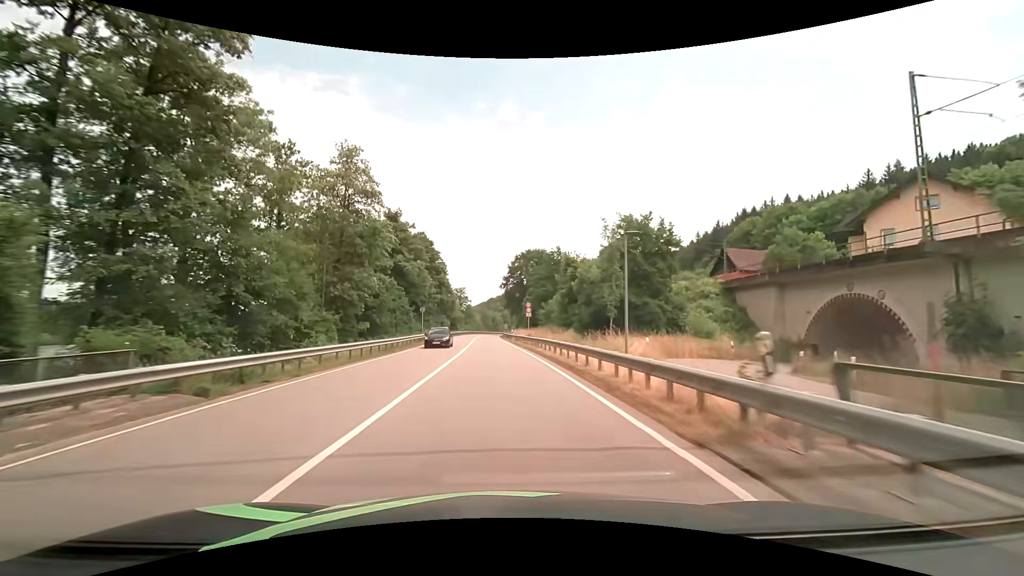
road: primary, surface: asphalt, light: Day
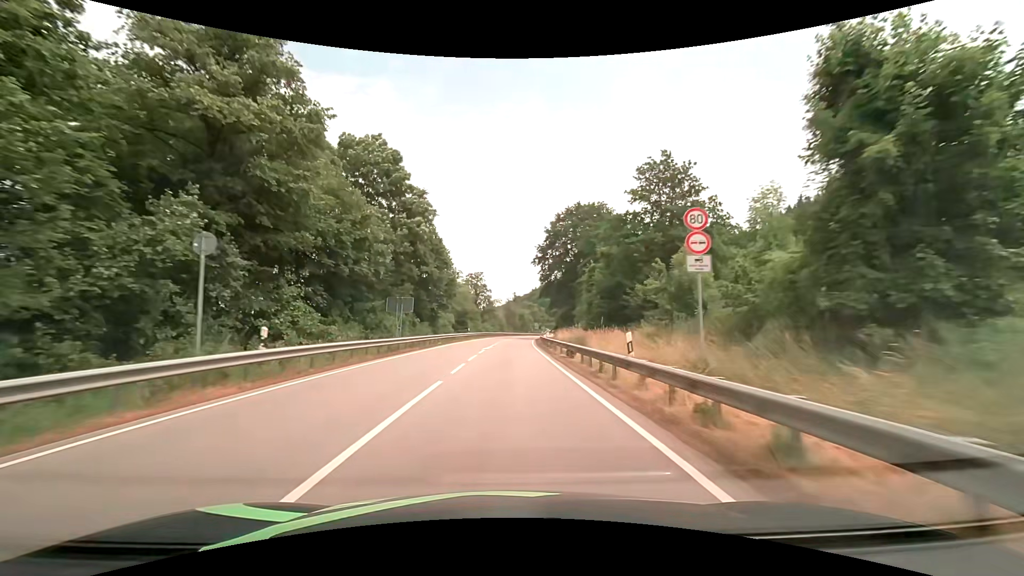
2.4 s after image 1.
(-1.9, +46.0) m; -4°
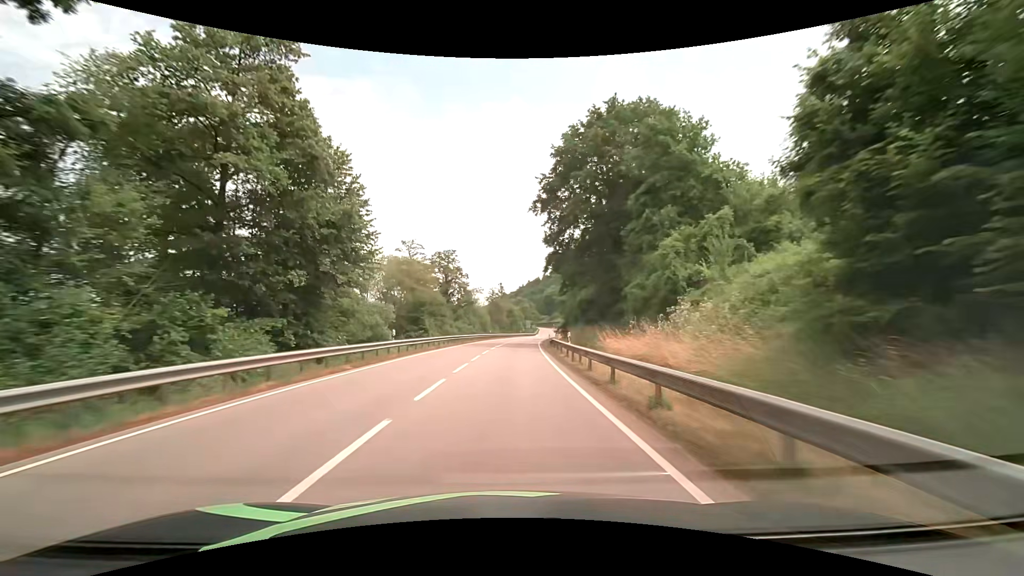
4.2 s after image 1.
(+0.4, +34.8) m; +1°
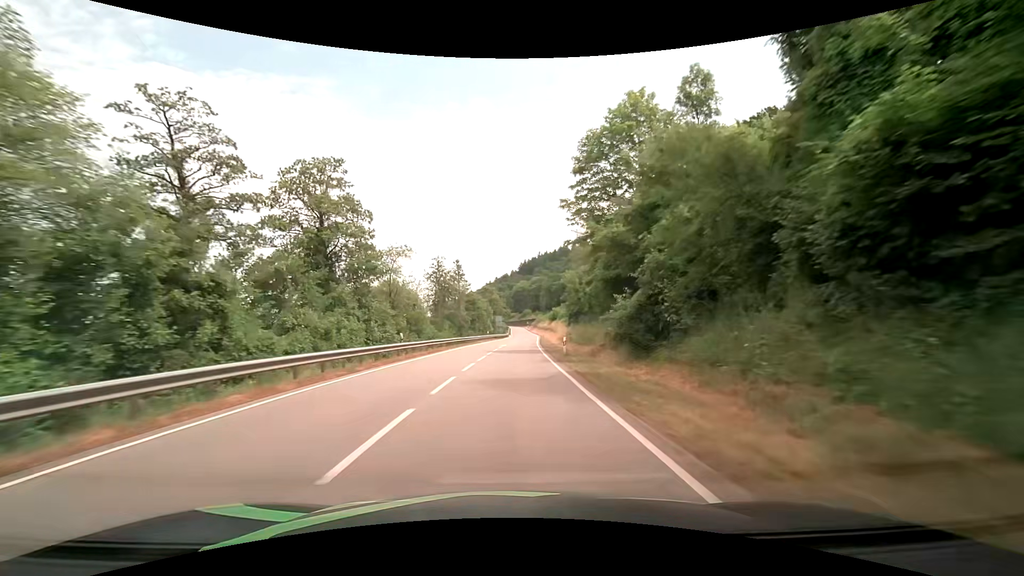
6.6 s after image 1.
(+1.2, +46.9) m; +4°
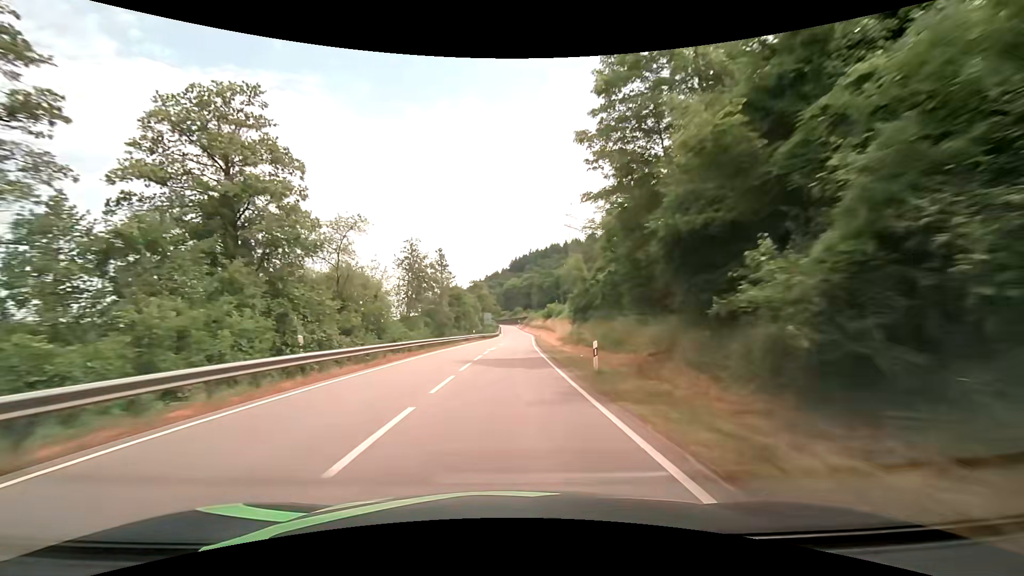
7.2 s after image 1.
(+0.1, +11.8) m; +1°
(0, +10) (0, +20) (0, +30) (+1, +40) (+1, +50) (+2, +60) (+2, +70) (+3, +80) (+3, +90) (+3, +100) m
